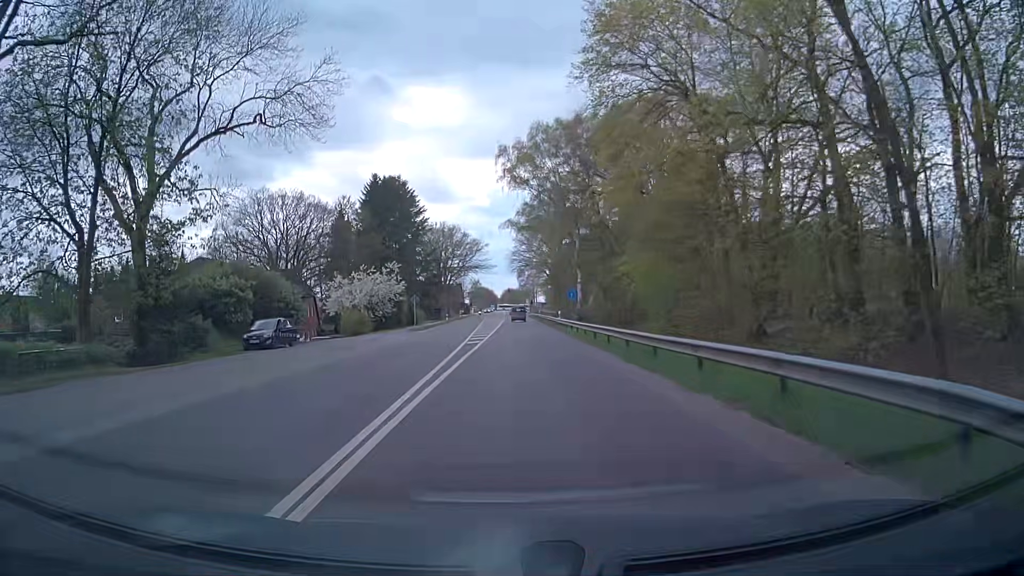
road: primary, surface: asphalt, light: Day
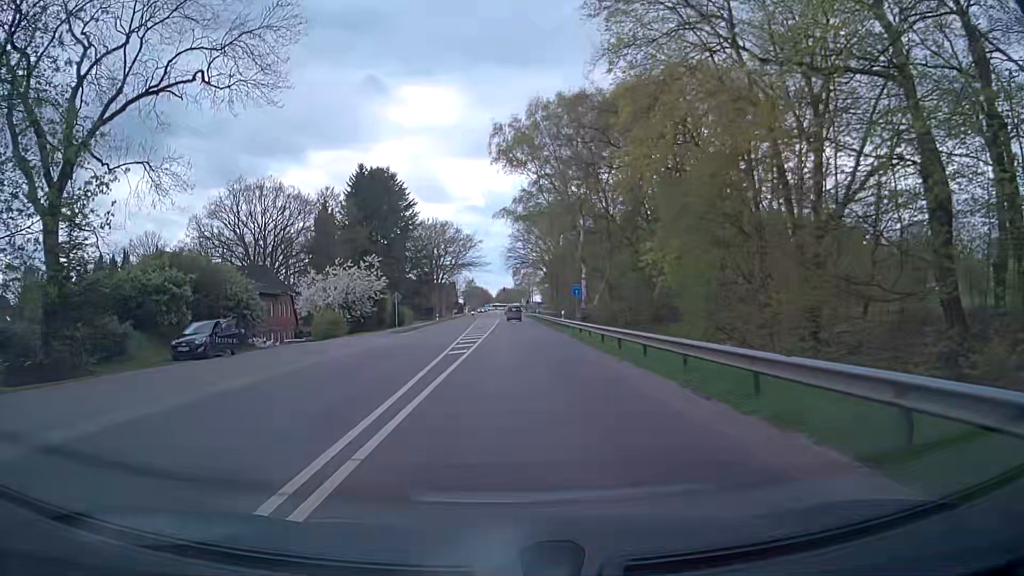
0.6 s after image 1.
(0.0, +7.2) m; +1°
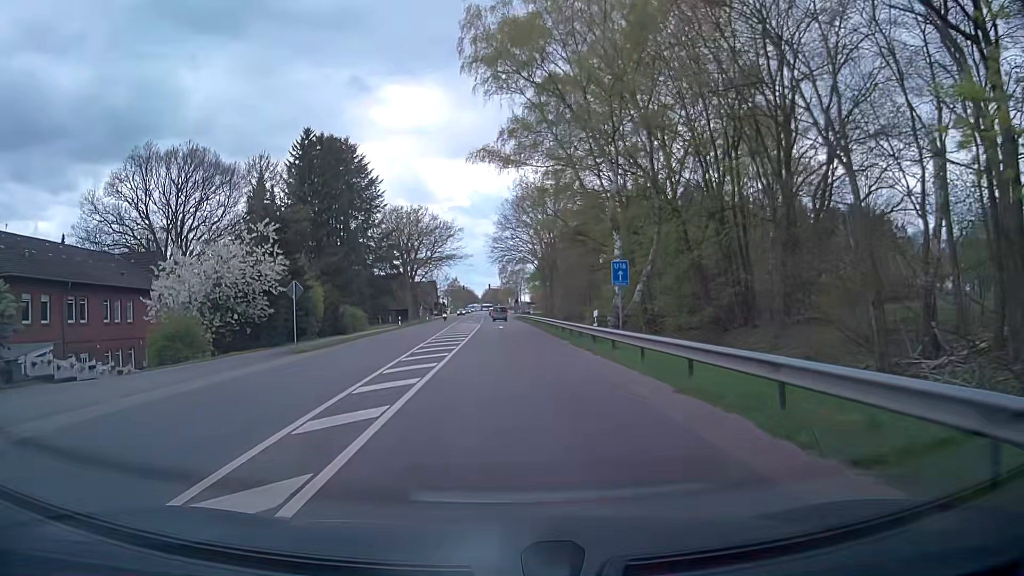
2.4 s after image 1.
(0.0, +21.8) m; 0°
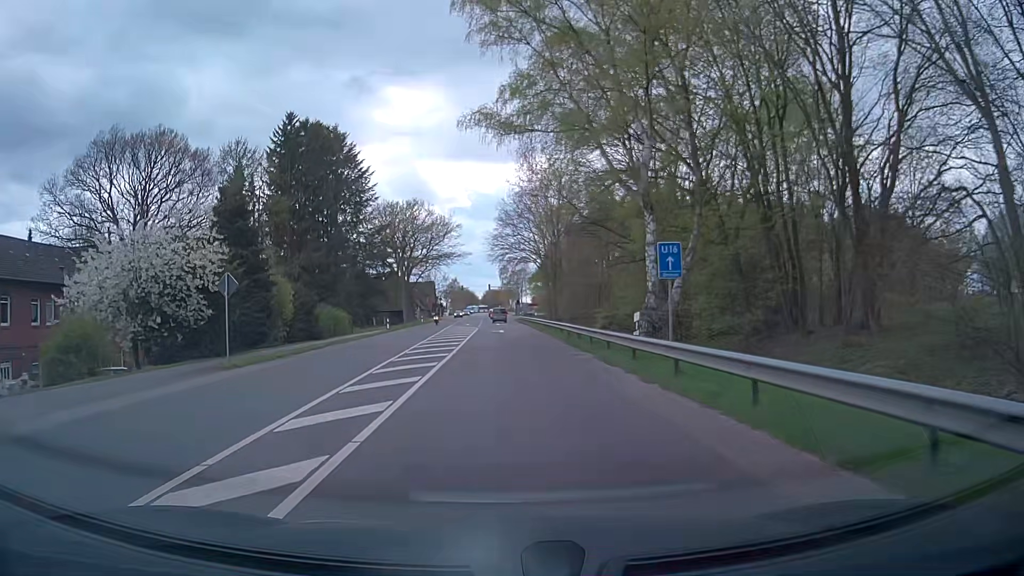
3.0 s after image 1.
(0.0, +7.3) m; +1°
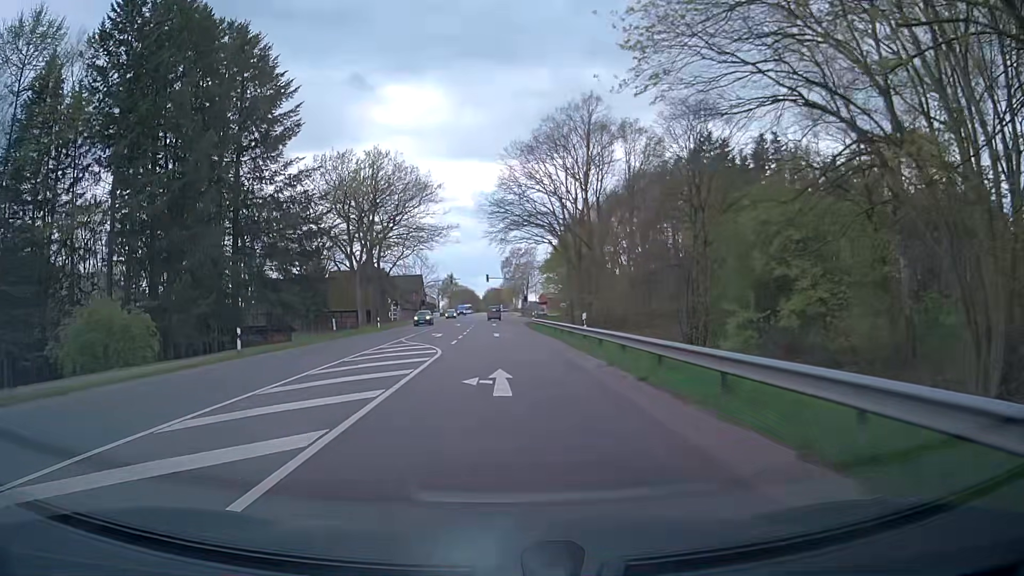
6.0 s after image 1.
(-0.4, +35.0) m; -1°
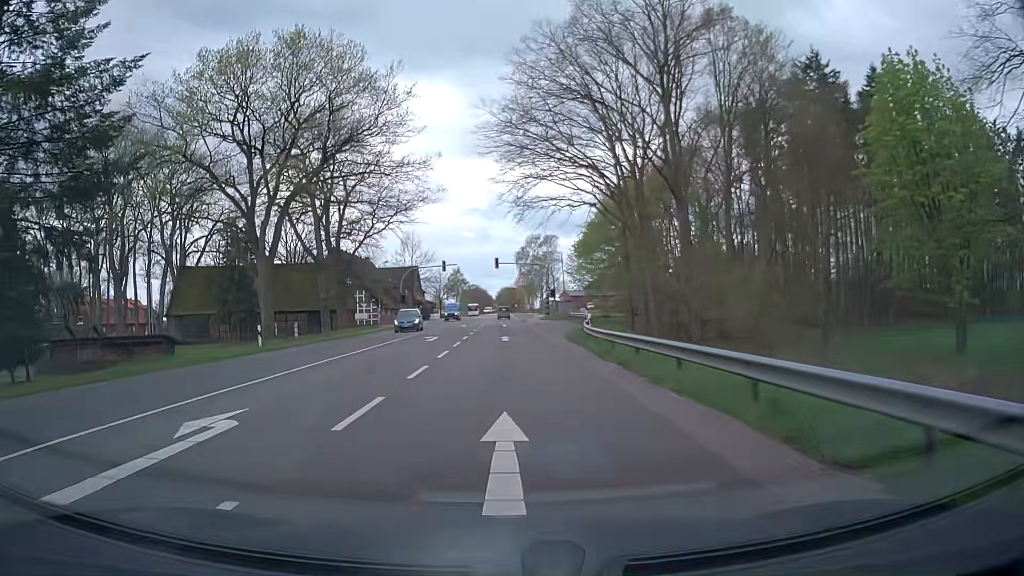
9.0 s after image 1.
(-0.1, +33.1) m; -1°
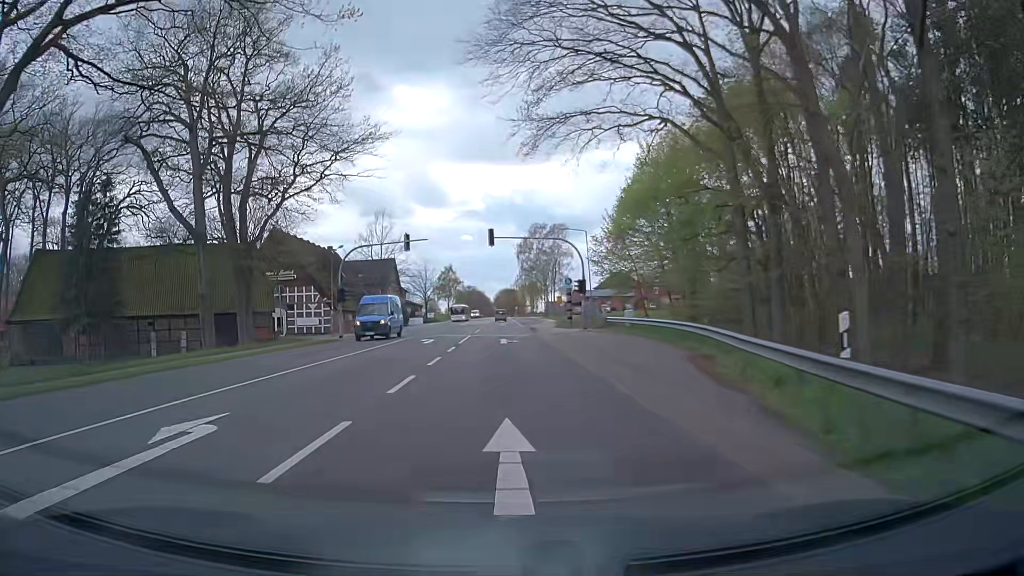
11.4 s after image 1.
(-0.1, +27.0) m; 0°
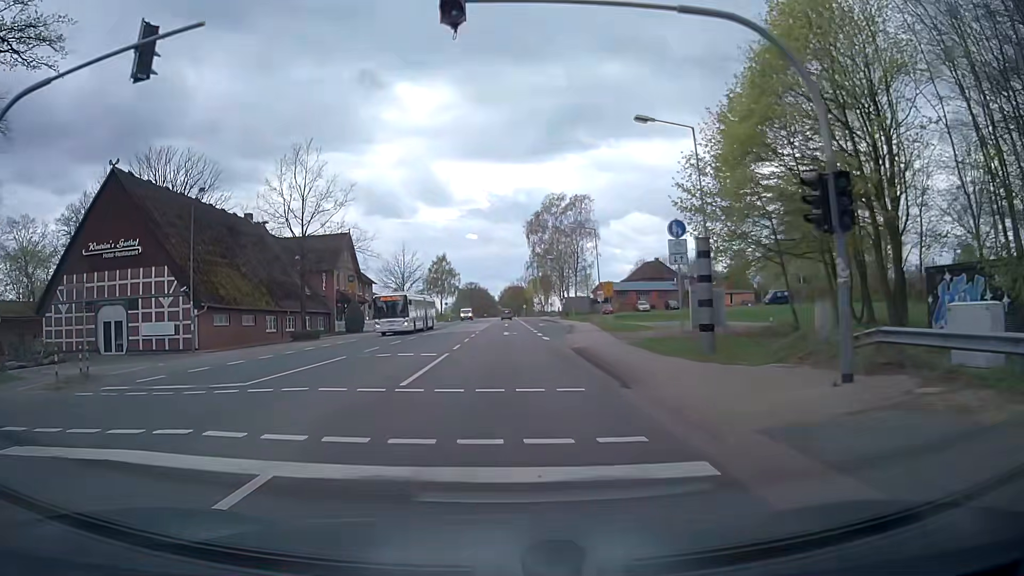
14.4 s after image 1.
(0.0, +34.6) m; -1°
(0, +10) (0, +20) (0, +30) (+1, +40) (+2, +50) (+3, +60) (+4, +70) (+4, +80) (+4, +90) (+4, +100) m
